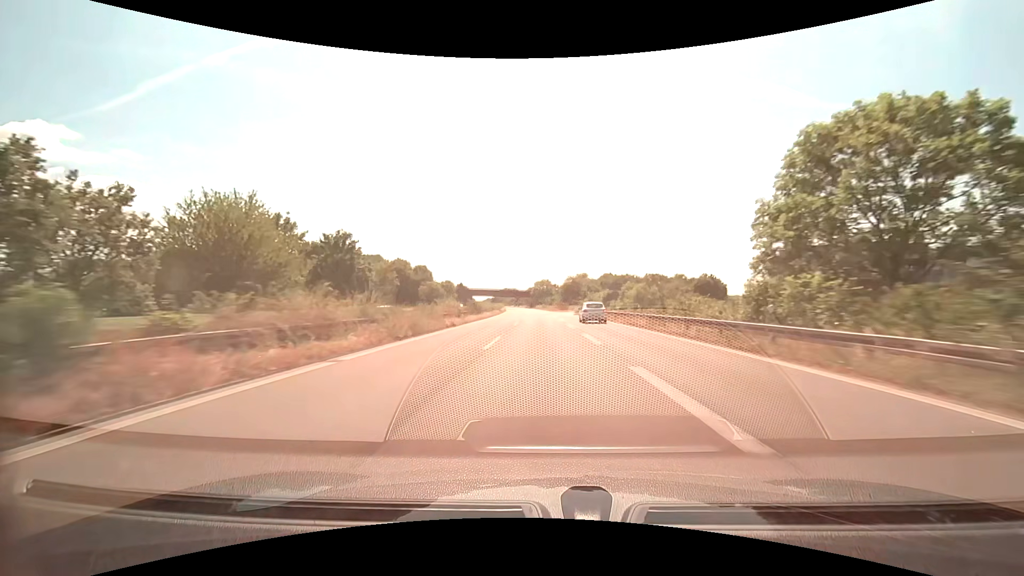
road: trunk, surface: asphalt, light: Day
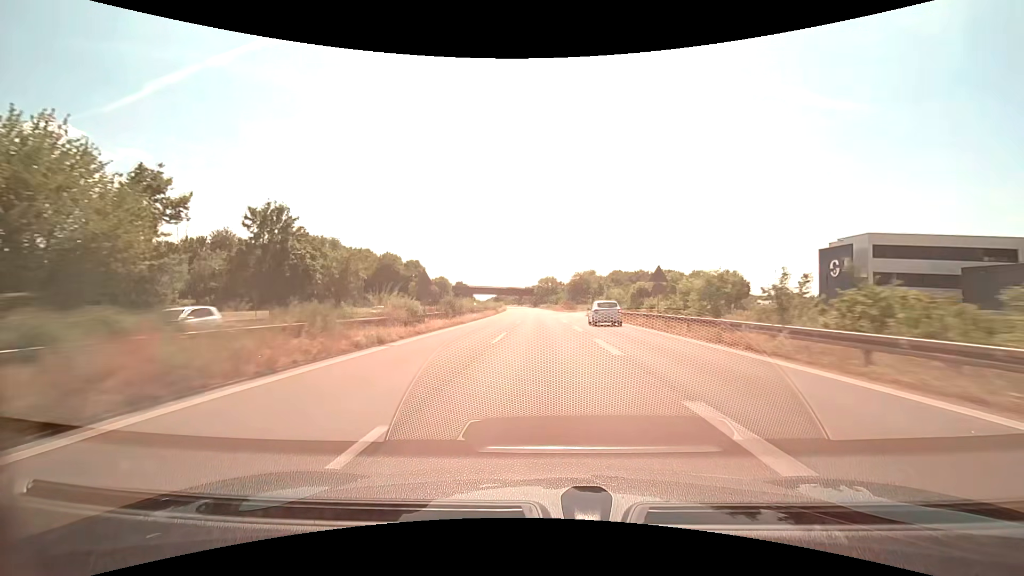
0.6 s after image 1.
(-0.1, +15.8) m; -1°
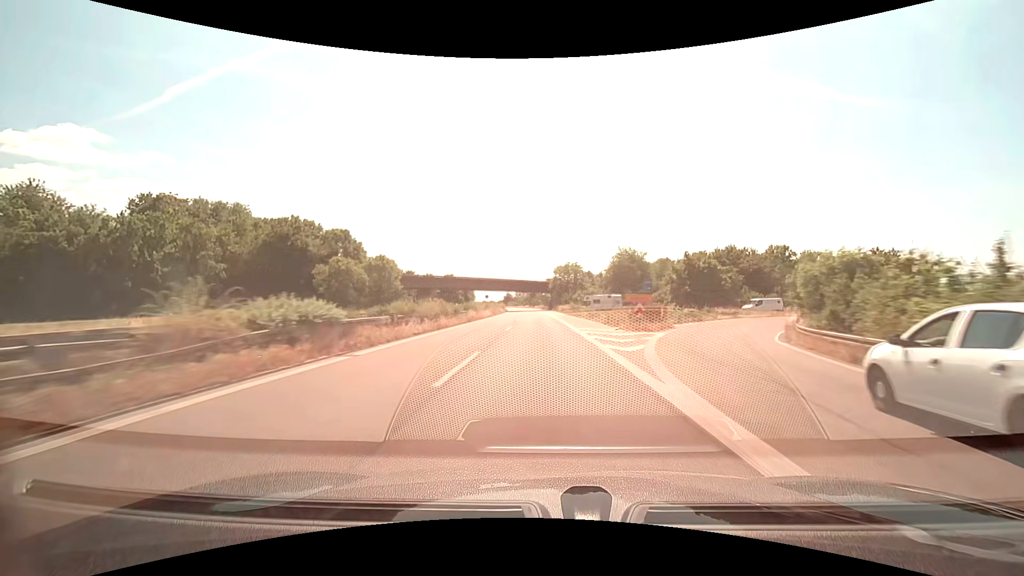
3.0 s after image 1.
(-0.7, +63.3) m; -2°
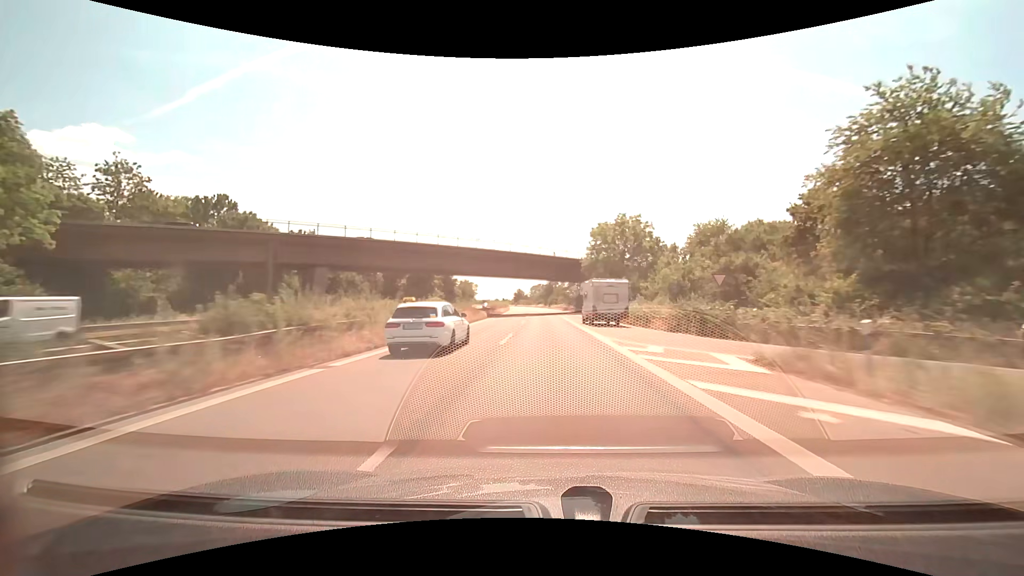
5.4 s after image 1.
(-1.3, +63.4) m; -2°
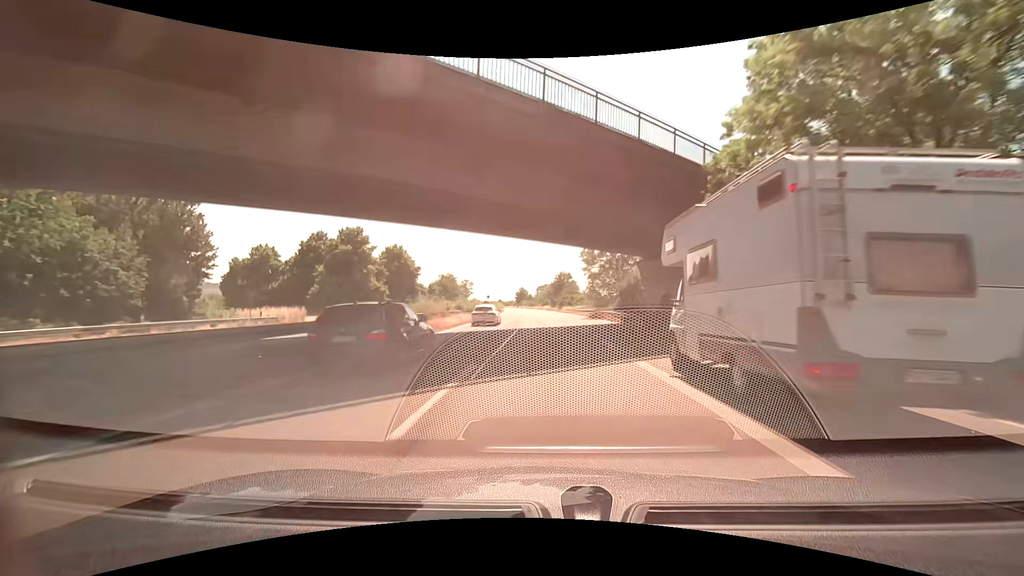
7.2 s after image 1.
(-0.3, +47.6) m; -1°
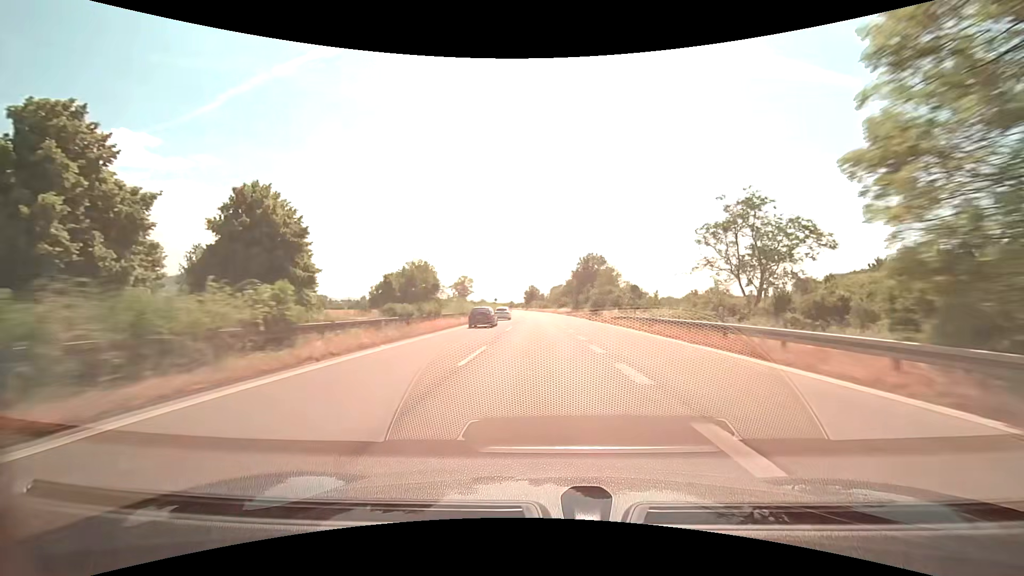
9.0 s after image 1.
(-0.7, +47.6) m; -1°
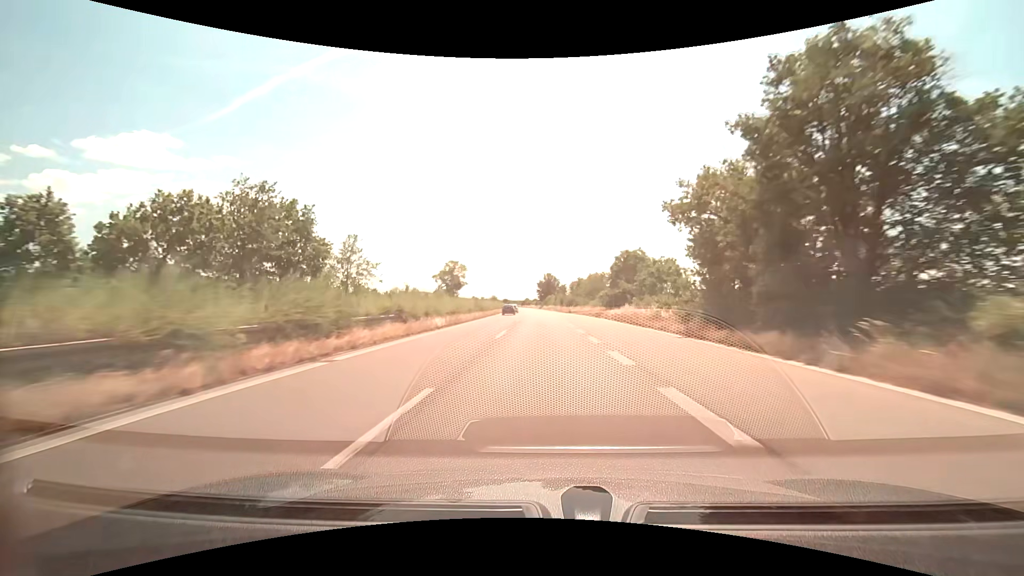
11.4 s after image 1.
(-1.3, +63.6) m; -2°
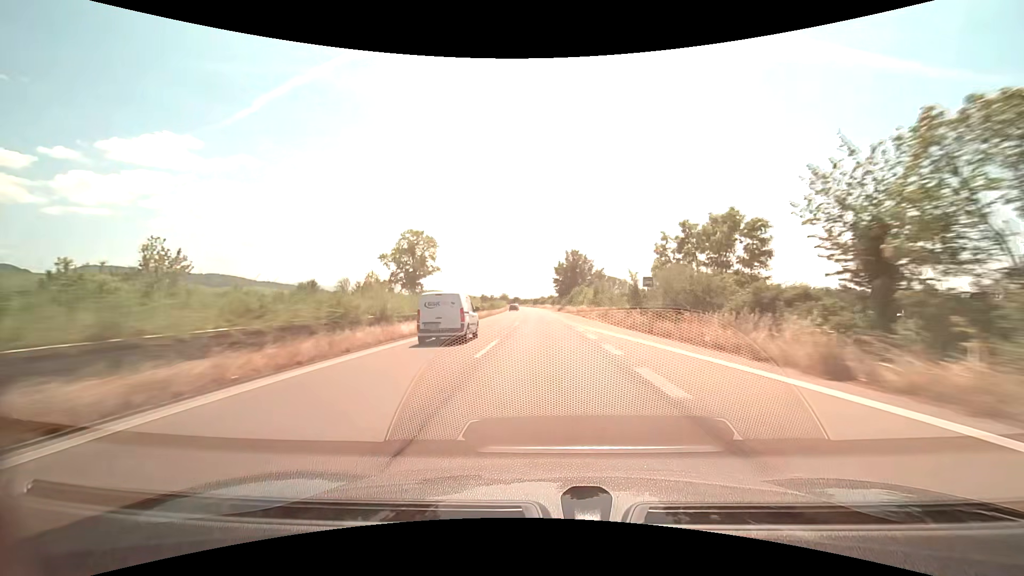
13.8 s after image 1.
(-1.2, +63.7) m; -2°
(0, +10) (0, +20) (0, +30) (-1, +40) (-1, +50) (-1, +60) (-1, +70) (-2, +80) (-2, +90) (-3, +100) m
